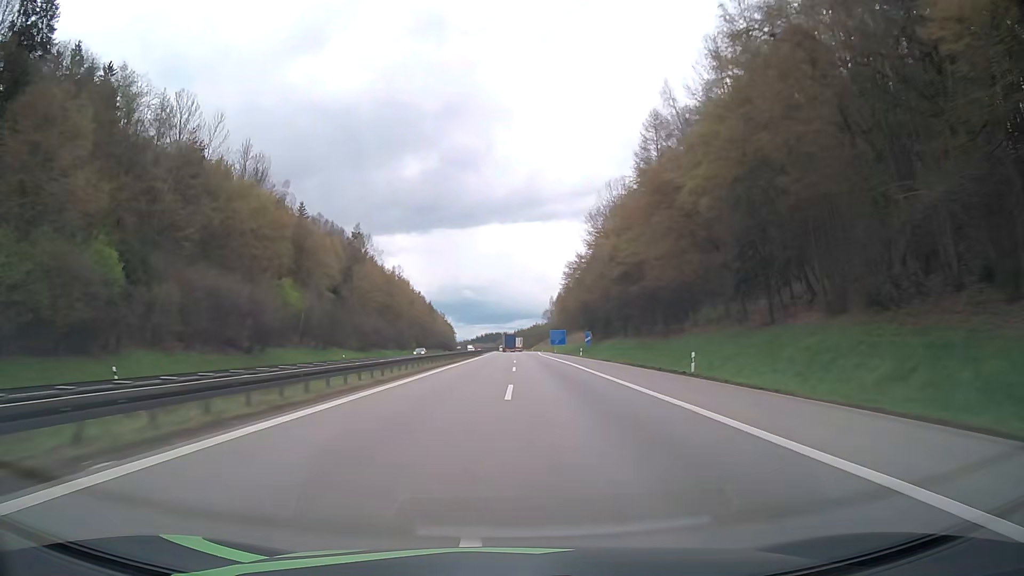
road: motorway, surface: asphalt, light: Day
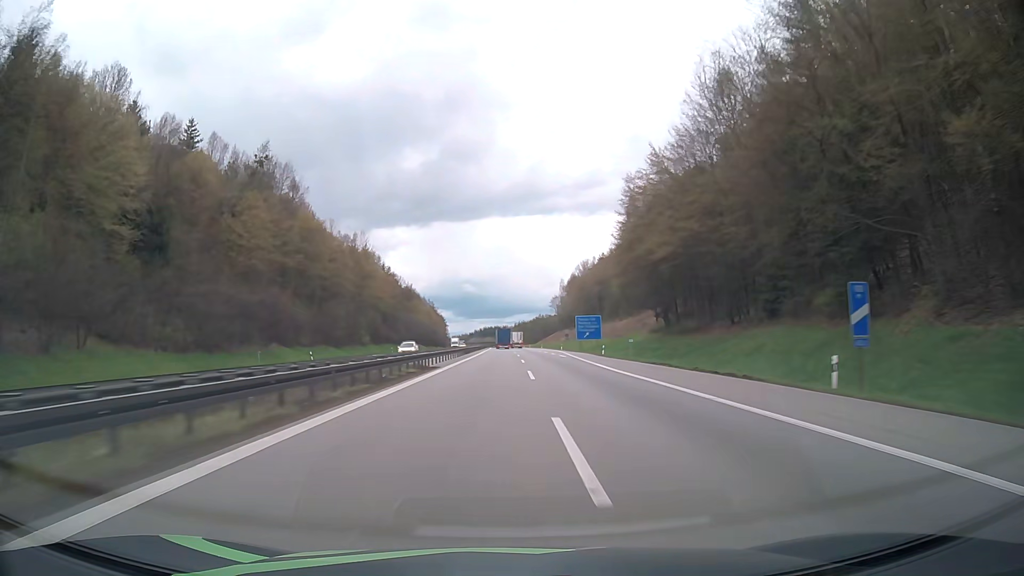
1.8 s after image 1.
(+0.2, +64.5) m; 0°
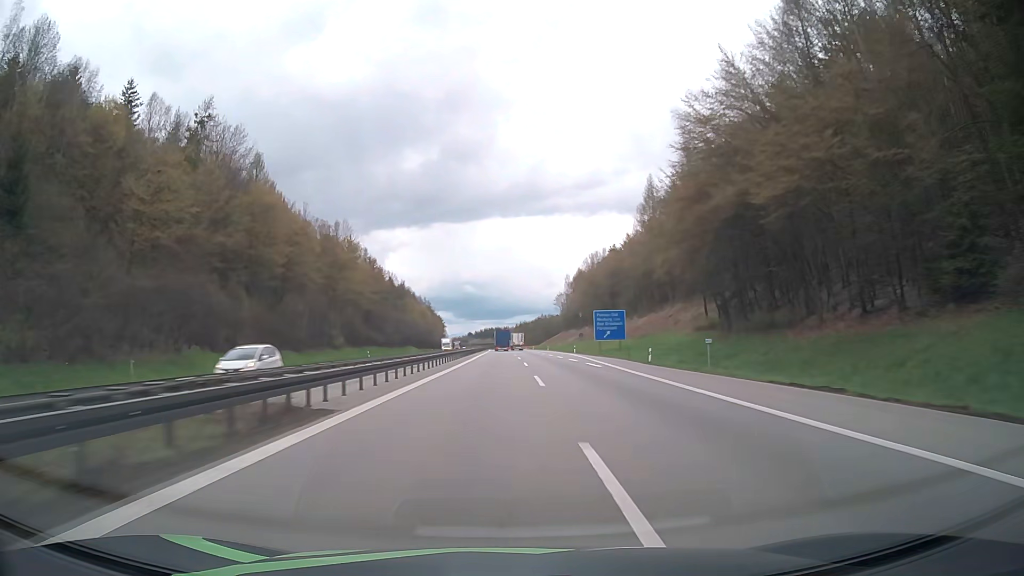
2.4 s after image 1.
(0.0, +21.0) m; 0°
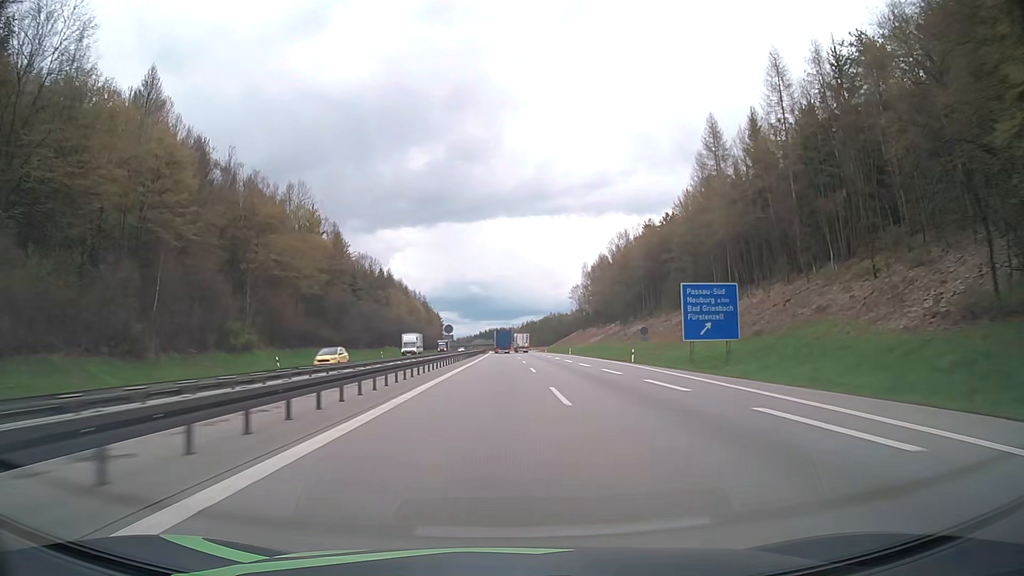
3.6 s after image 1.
(-0.1, +41.2) m; 0°
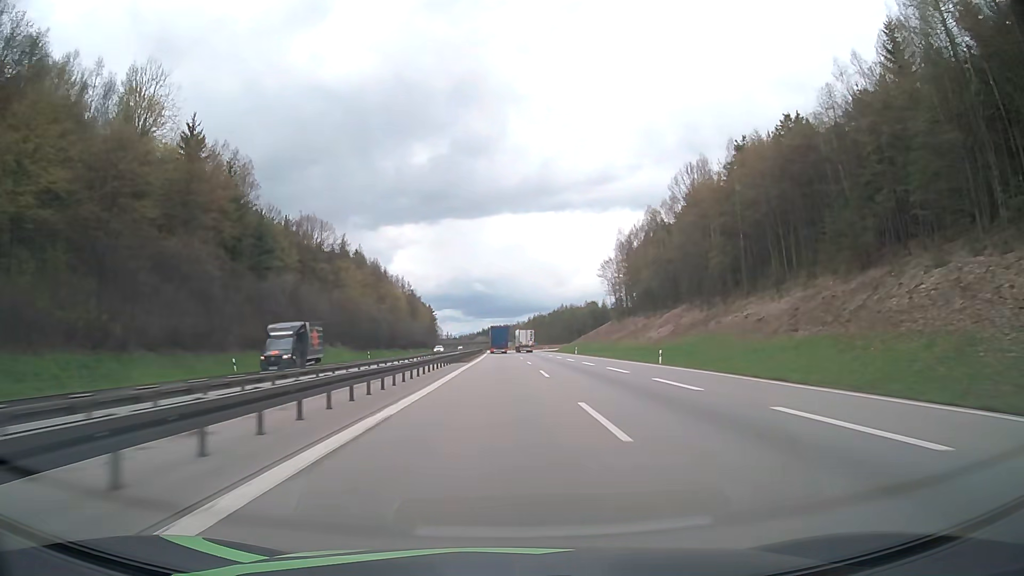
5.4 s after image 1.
(-0.3, +60.1) m; 0°
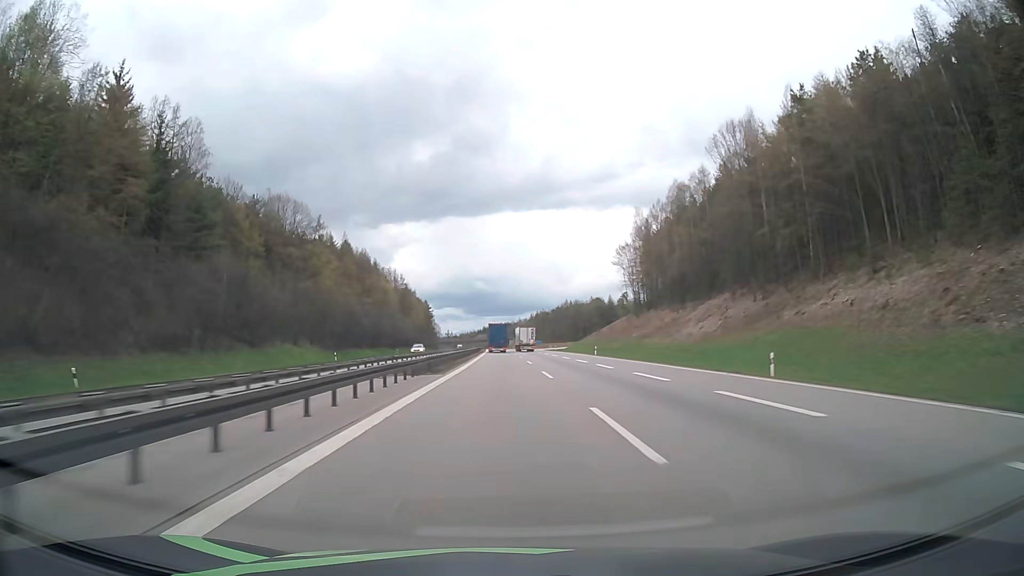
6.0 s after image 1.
(0.0, +19.7) m; 0°
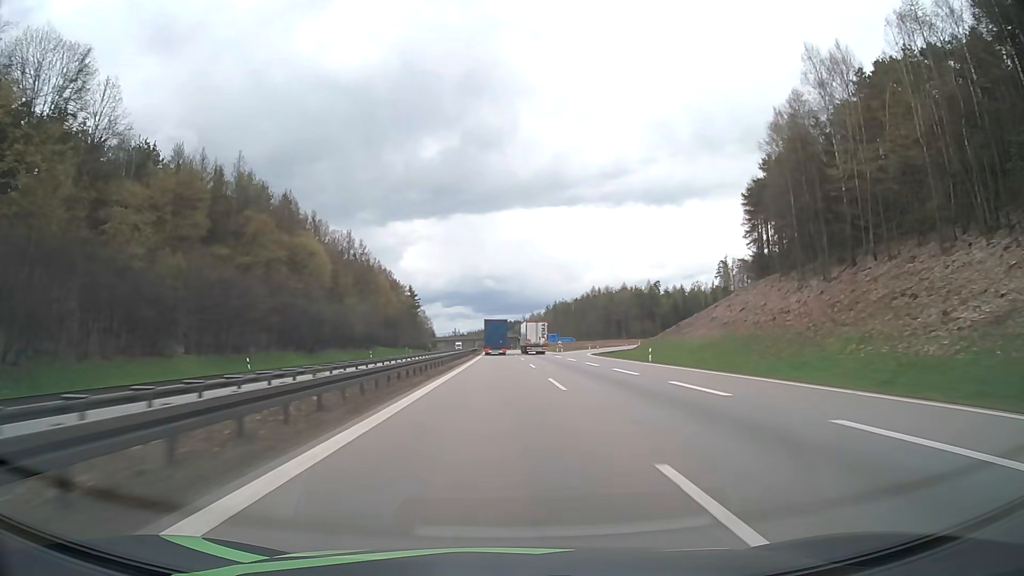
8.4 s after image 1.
(-0.4, +77.7) m; -1°
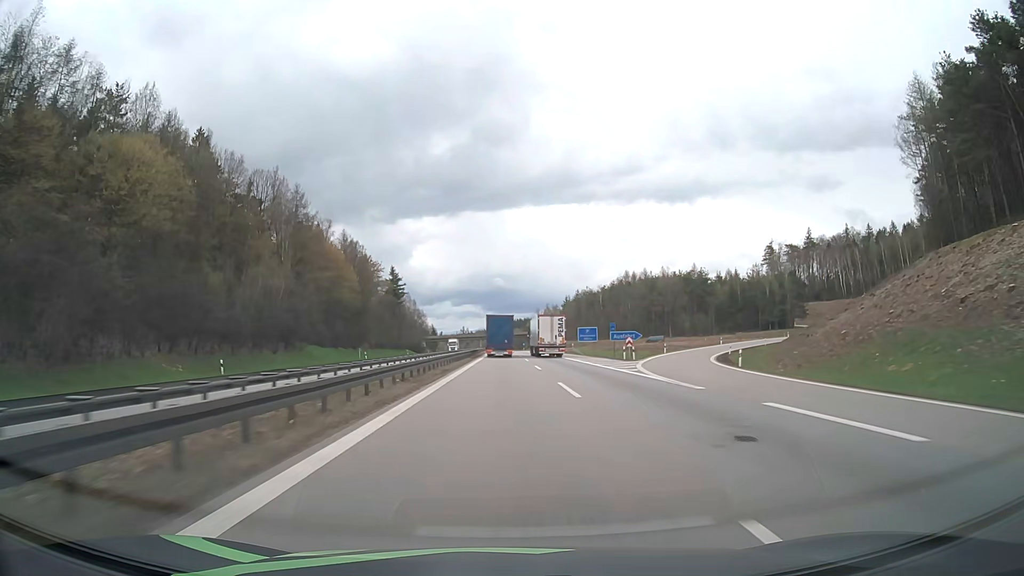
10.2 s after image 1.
(-0.4, +56.1) m; -1°
(0, +10) (0, +20) (0, +30) (0, +40) (0, +50) (0, +60) (-1, +70) (-1, +80) (-1, +90) (-1, +100) m
